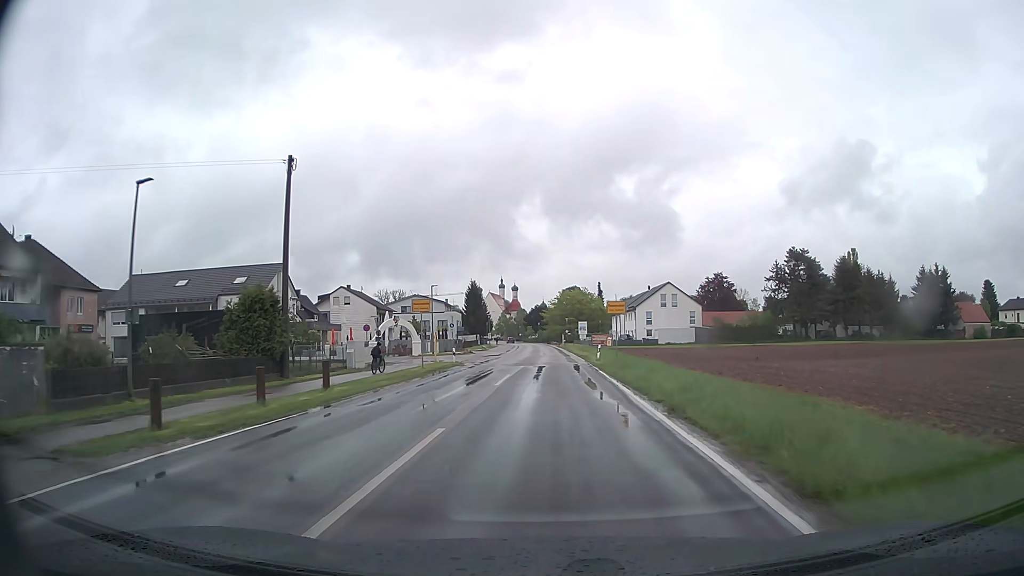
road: tertiary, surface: asphalt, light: Day
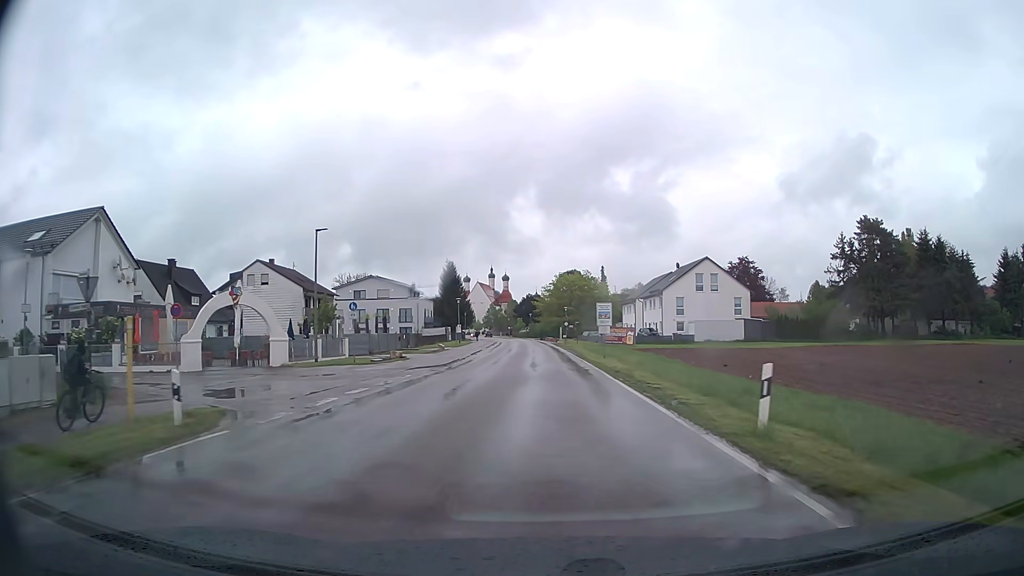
(+0.2, +30.5) m; +1°
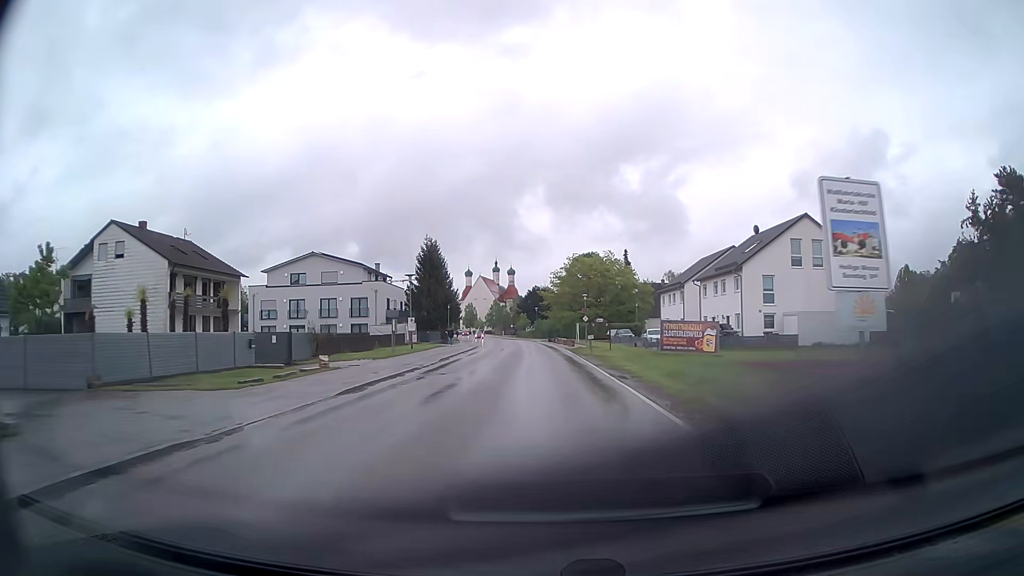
(-0.2, +30.7) m; -1°
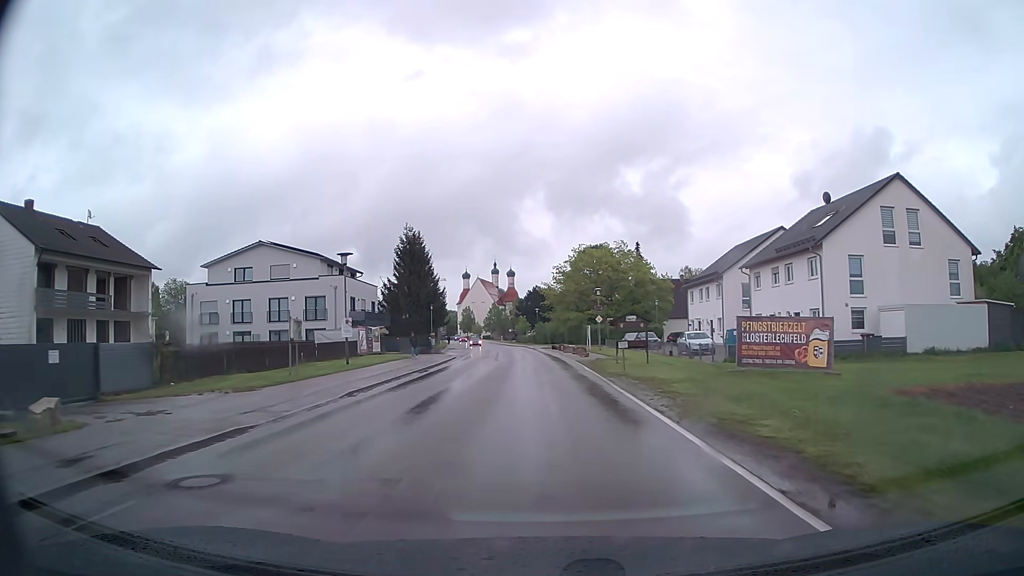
(0.0, +15.3) m; 0°
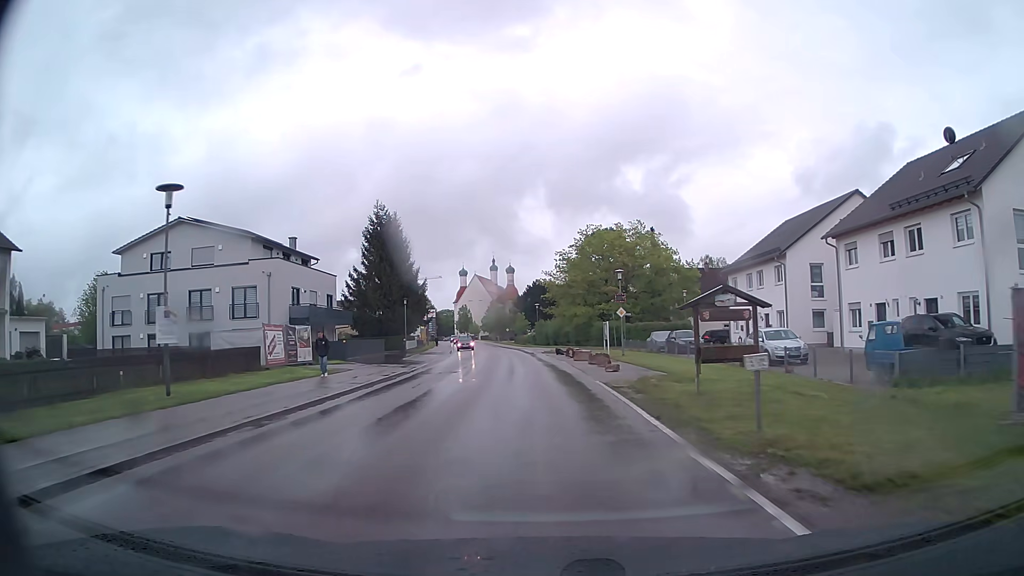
(0.0, +15.2) m; 0°
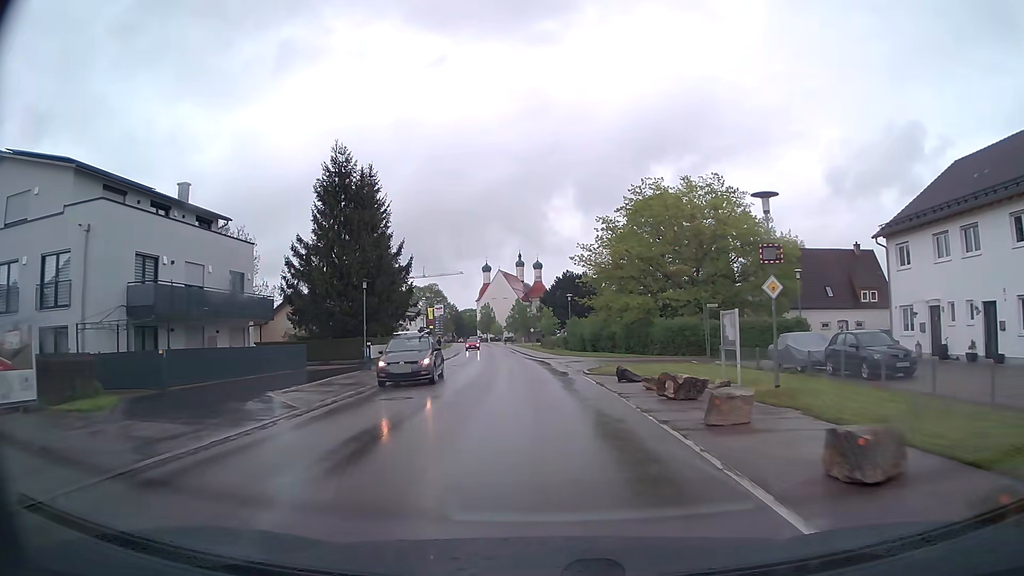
(-0.5, +22.8) m; -2°
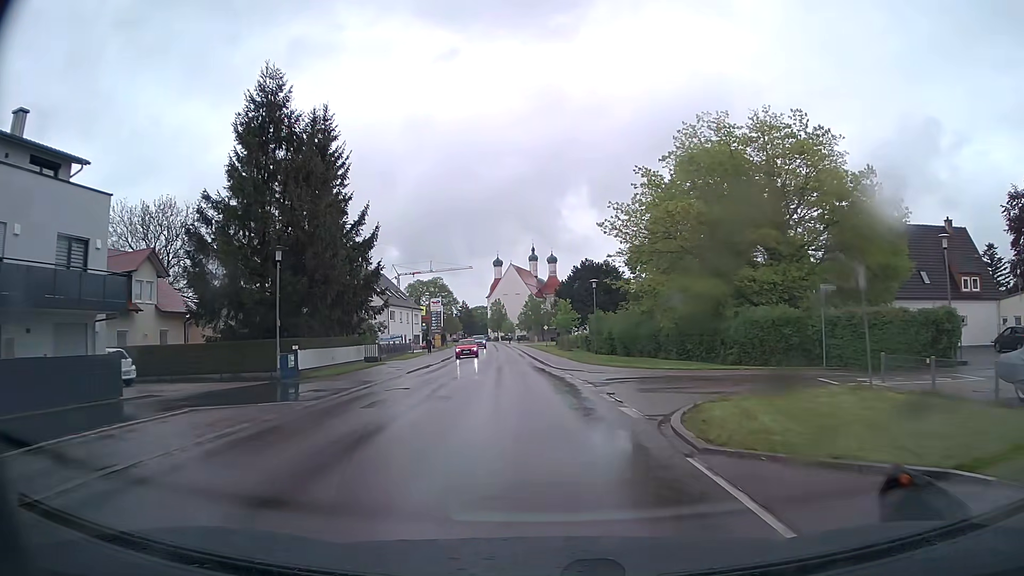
(-0.1, +15.2) m; -1°
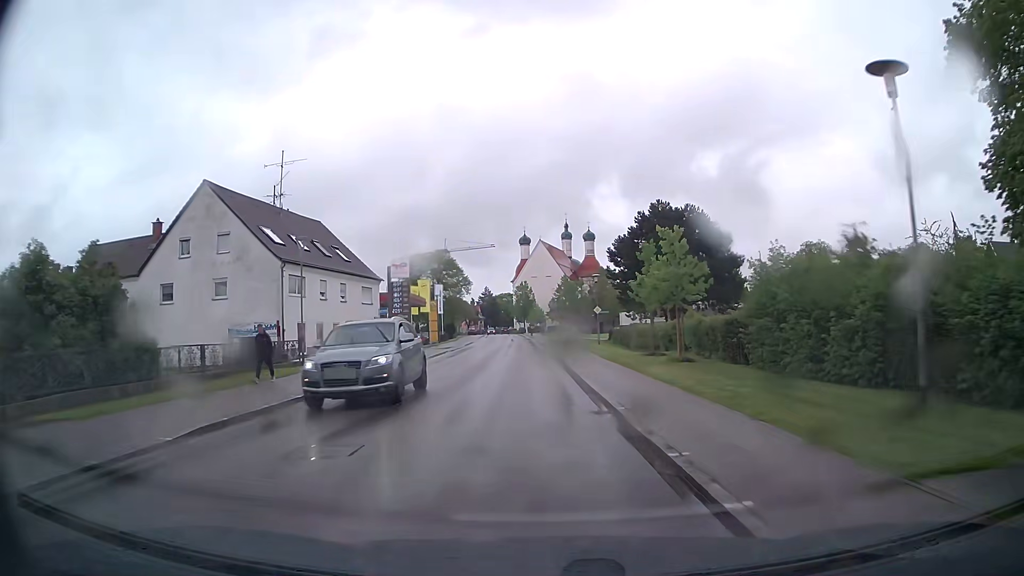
(-1.4, +38.2) m; -3°
(0, +10) (-1, +20) (-1, +30) (-1, +40) (-2, +50) (-2, +60) (-3, +70) (-3, +80) (-4, +90) (-5, +100) m
